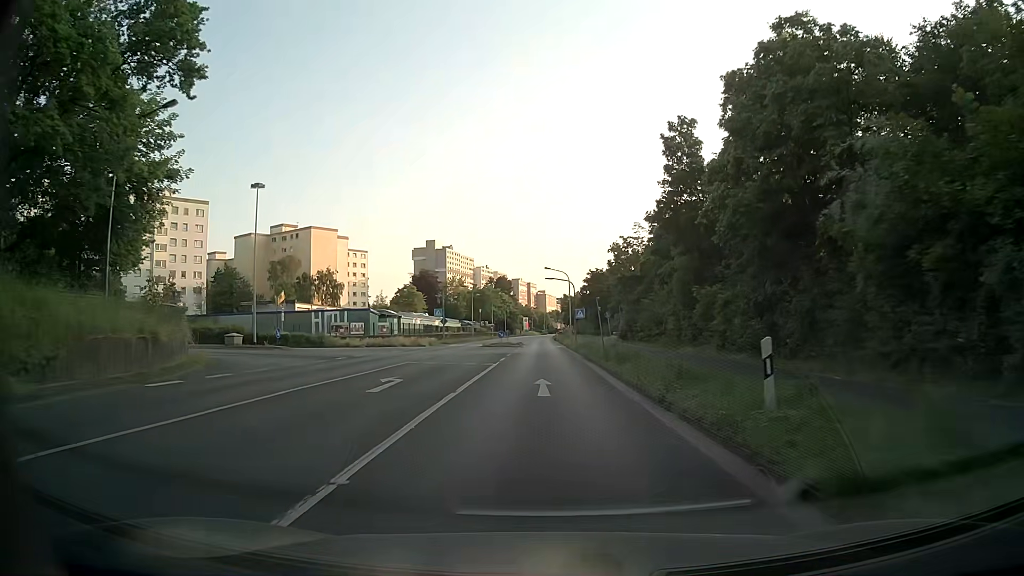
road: secondary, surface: asphalt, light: Day
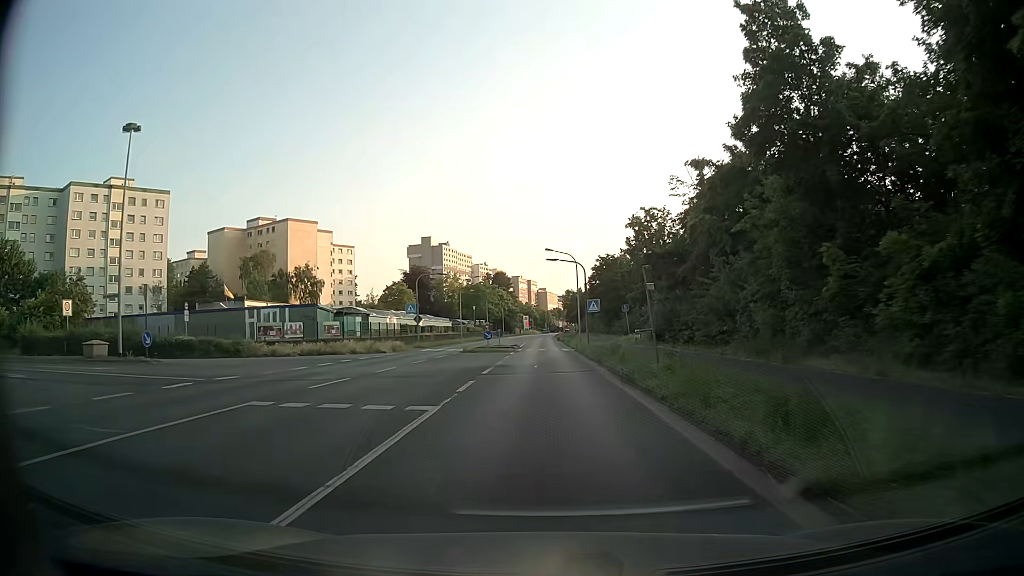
(0.0, +14.4) m; 0°
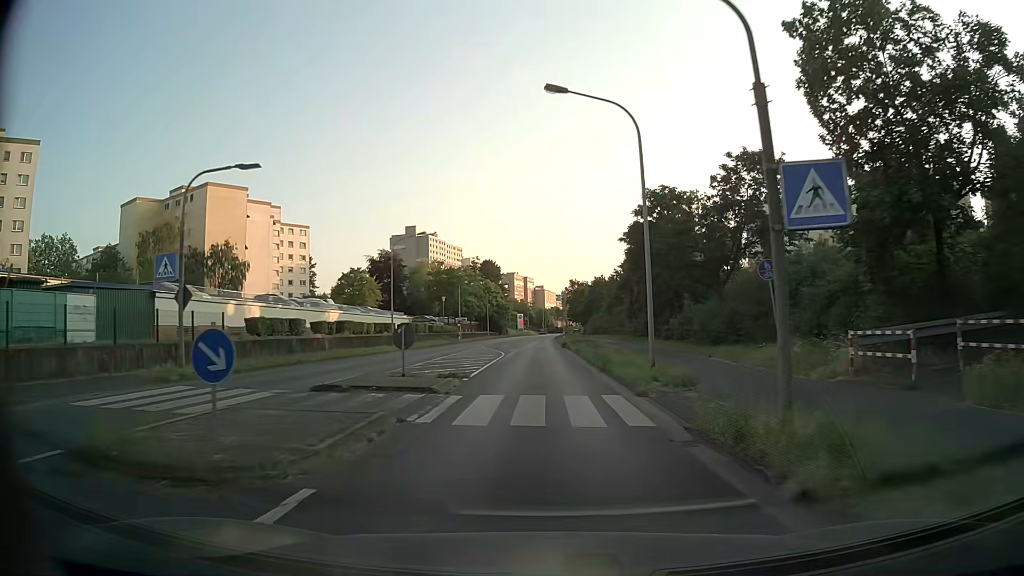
(-0.1, +35.6) m; 0°
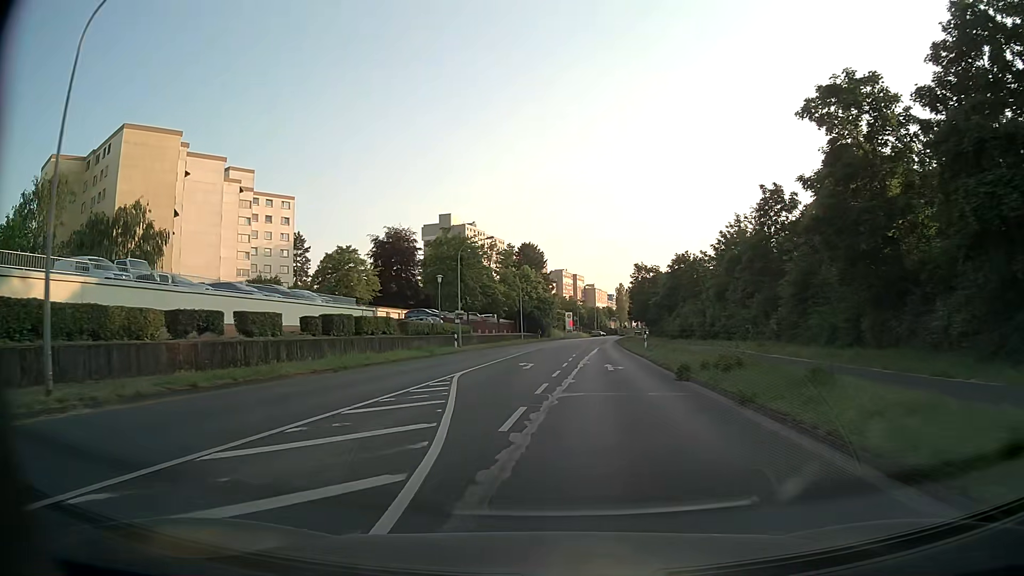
(-0.6, +35.9) m; -4°
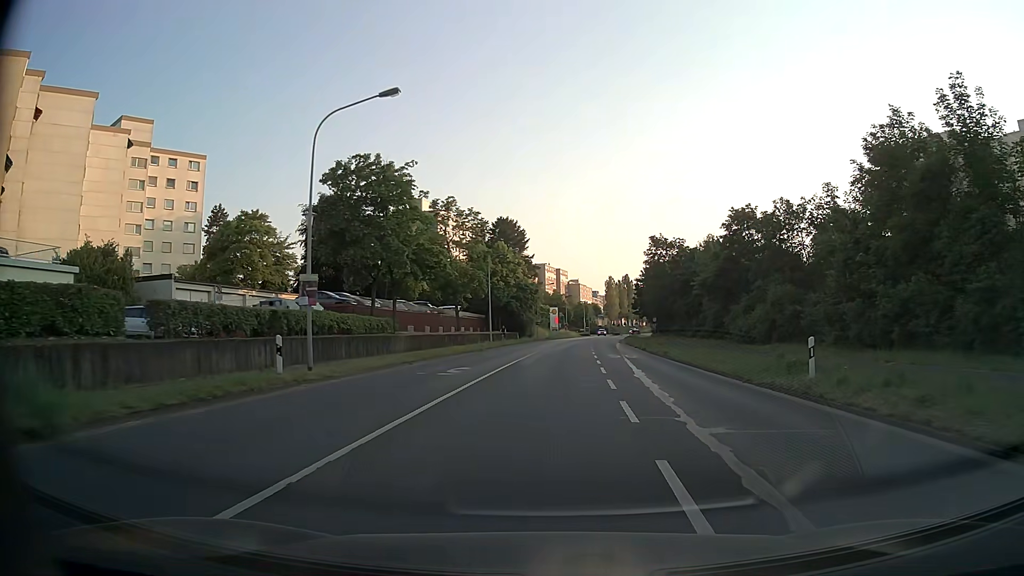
(-0.1, +28.8) m; +1°
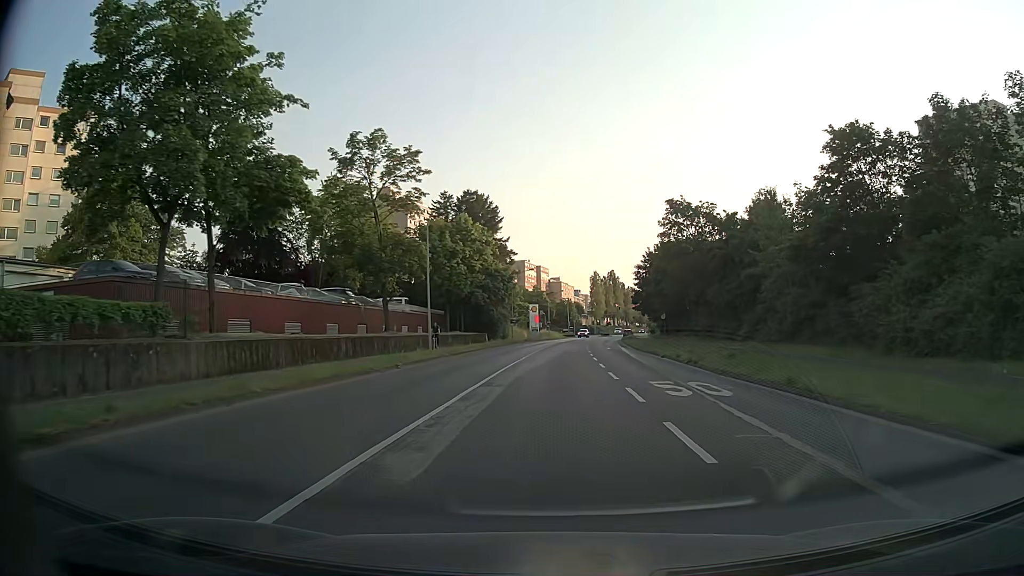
(+0.5, +21.2) m; +2°
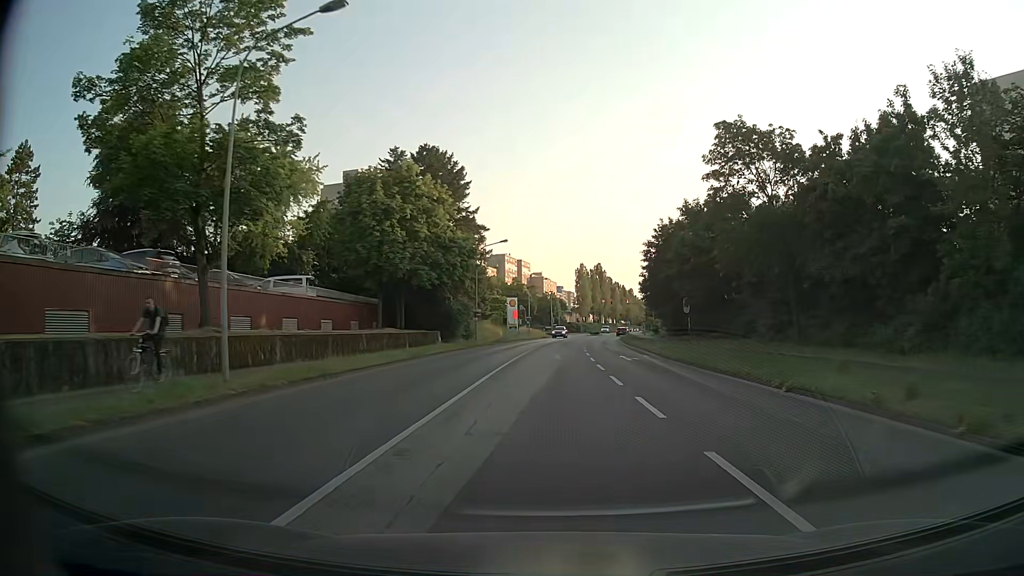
(+0.2, +20.7) m; +1°
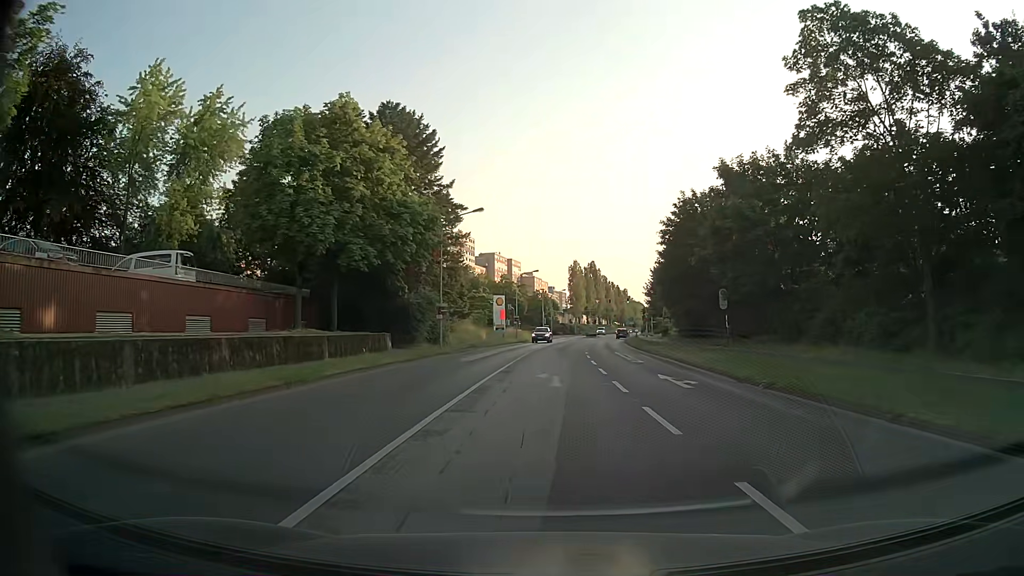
(+0.2, +13.6) m; +1°
(0, +10) (0, +20) (+1, +30) (+1, +40) (+2, +50) (+2, +60) (+3, +70) (+4, +80) (+6, +90) (+8, +99) m
